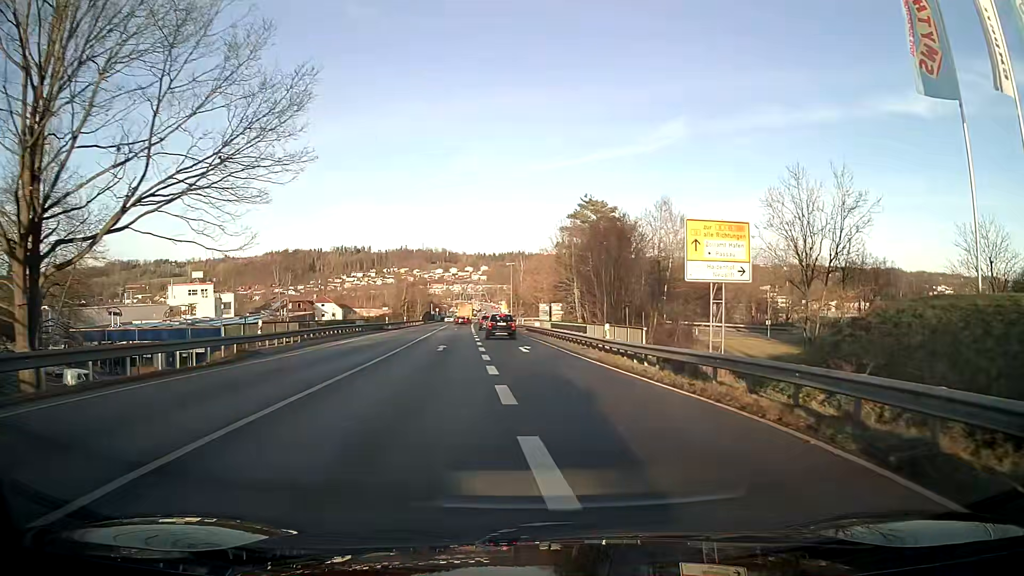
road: primary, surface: asphalt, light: Day
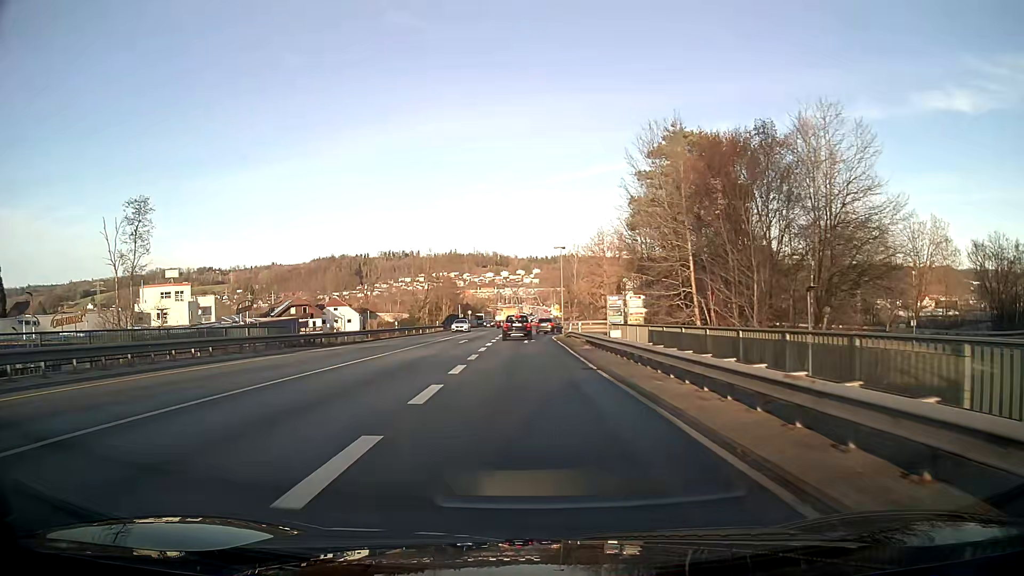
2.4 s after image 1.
(-0.8, +30.3) m; -5°
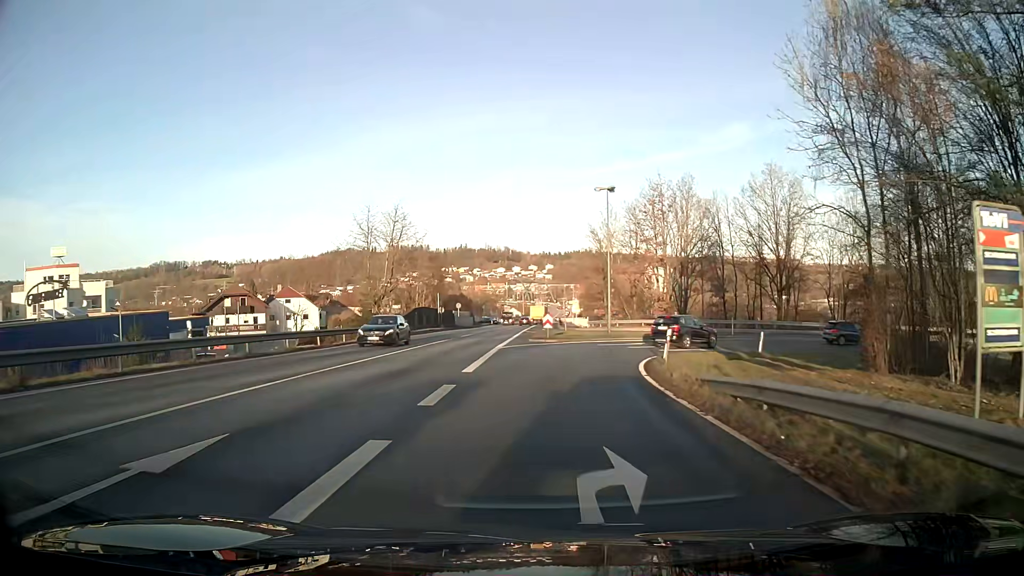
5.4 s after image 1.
(-0.4, +36.5) m; 0°
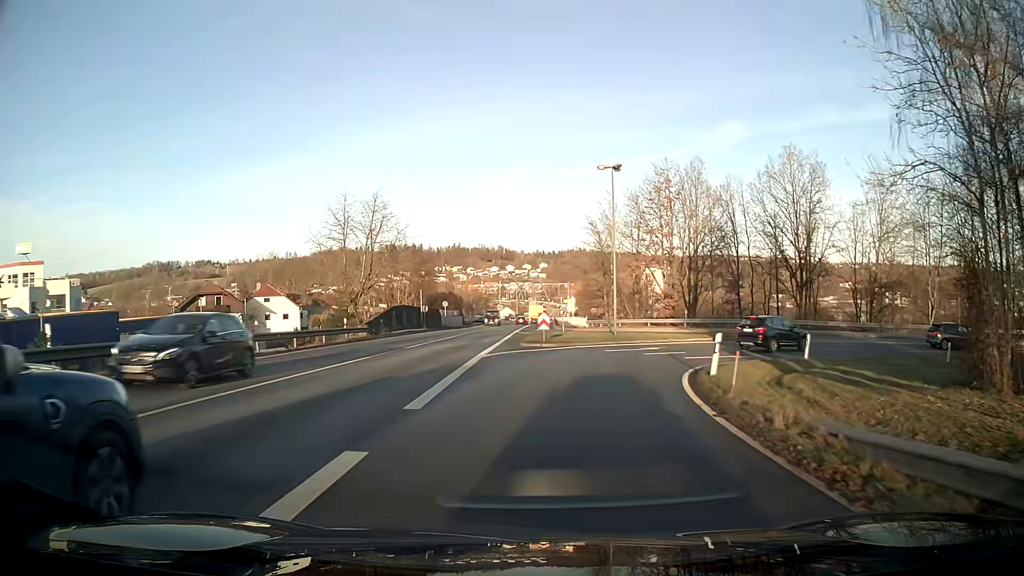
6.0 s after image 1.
(0.0, +6.5) m; 0°
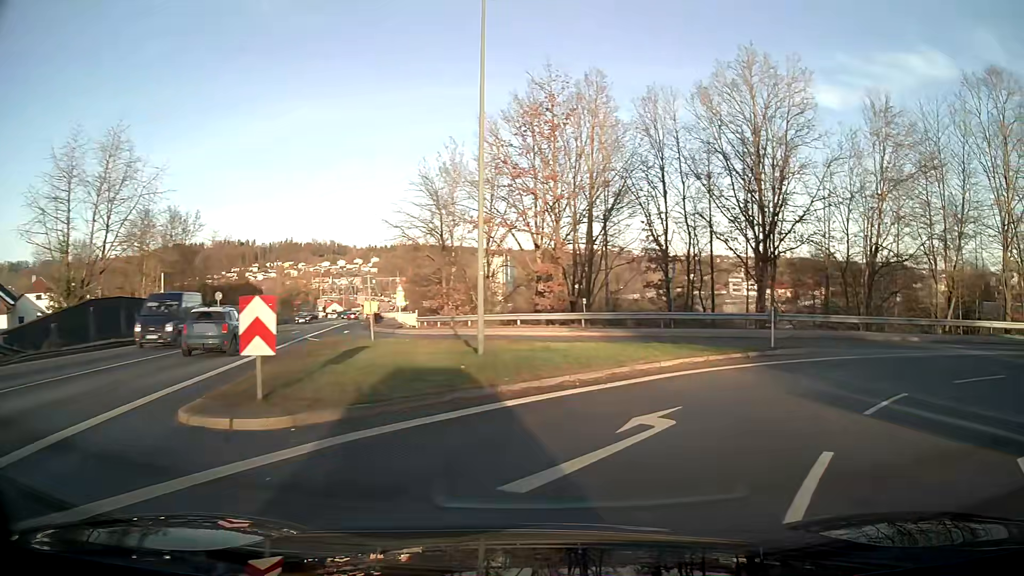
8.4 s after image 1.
(+2.0, +22.1) m; +18°
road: primary_link
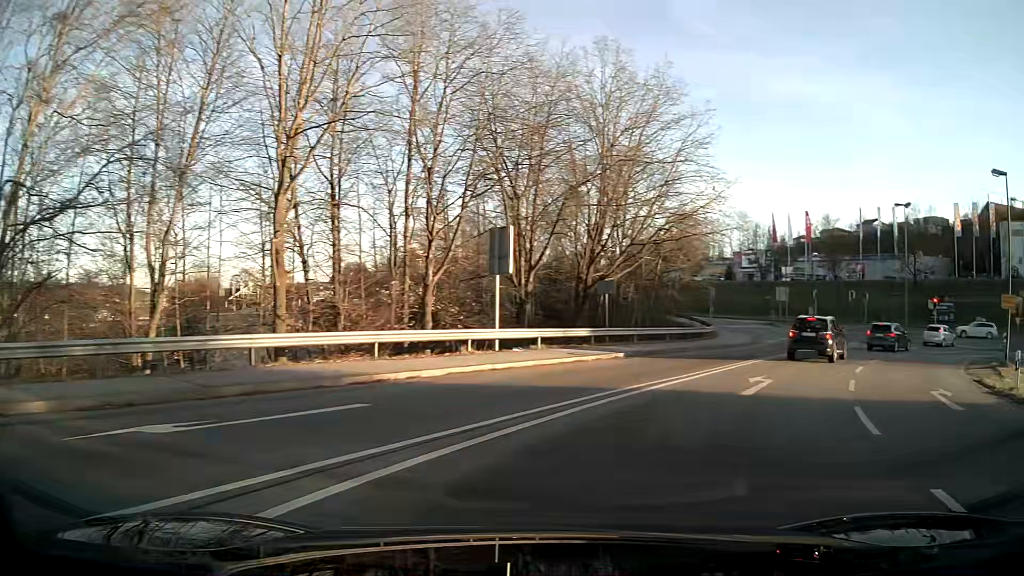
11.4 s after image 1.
(+11.2, +17.0) m; +67°
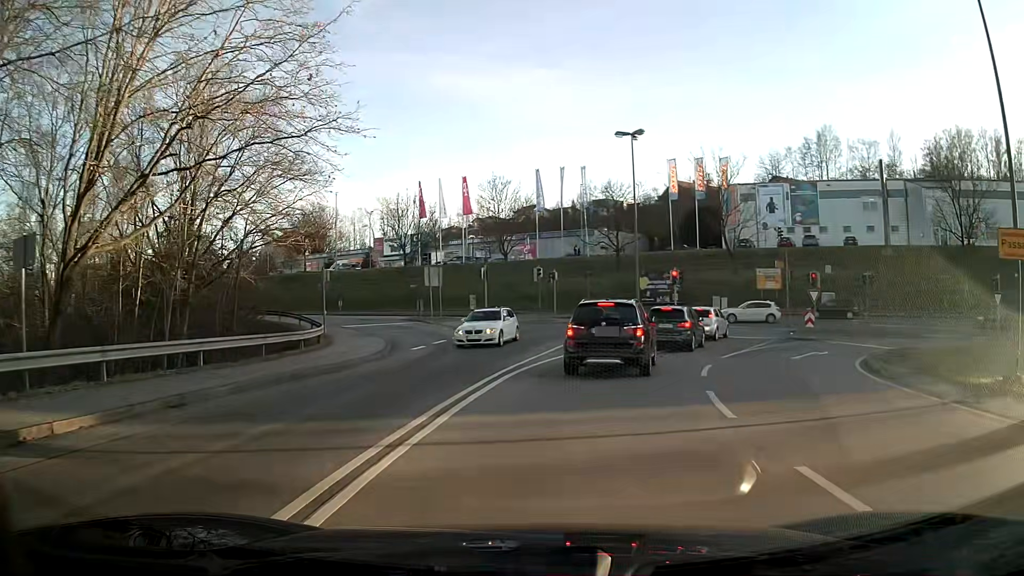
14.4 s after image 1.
(+5.0, +17.6) m; +27°
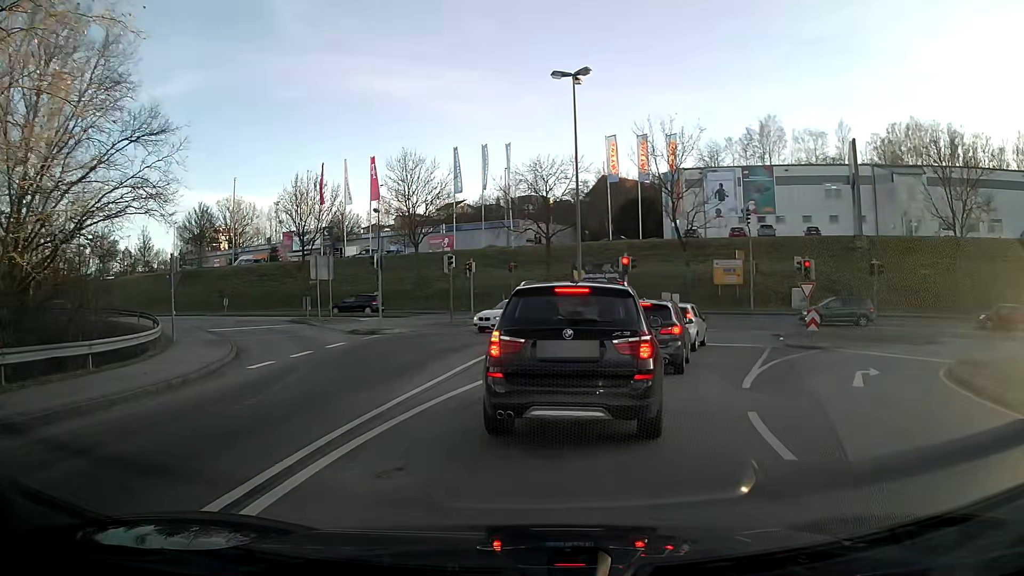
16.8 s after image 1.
(+0.4, +8.7) m; +5°
(+1, +10) (+4, +19) (+7, +29) (+5, +39) (-2, +45) (-12, +48) (-22, +50) (-32, +52) (-41, +54) (-51, +57) m
